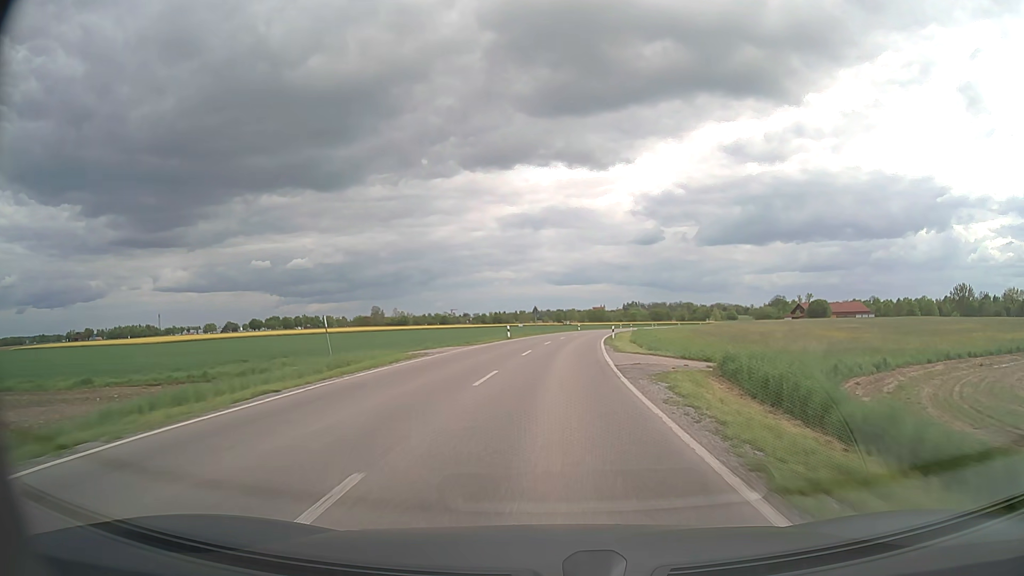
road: secondary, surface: asphalt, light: Day
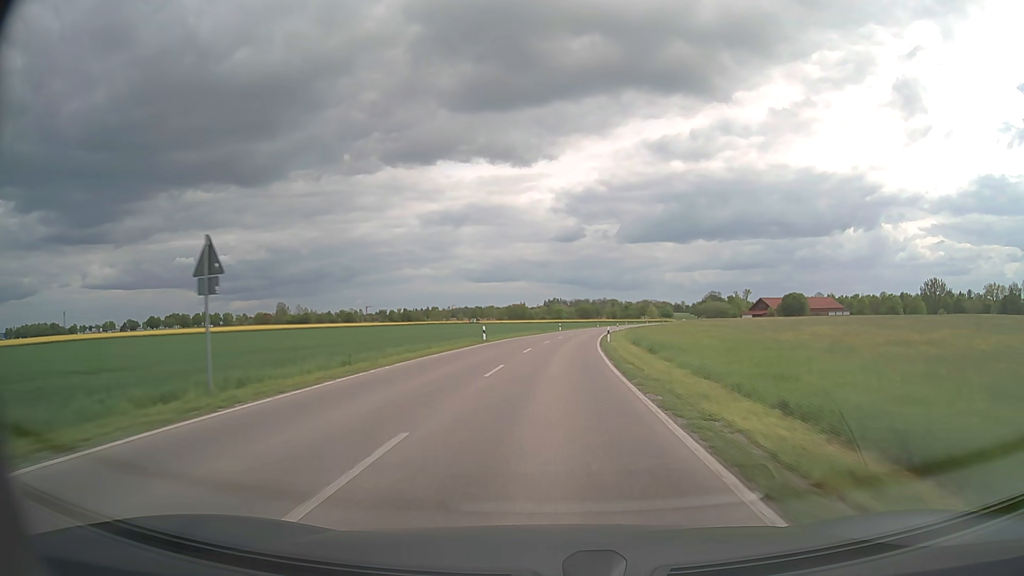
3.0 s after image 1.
(+3.4, +58.0) m; +7°
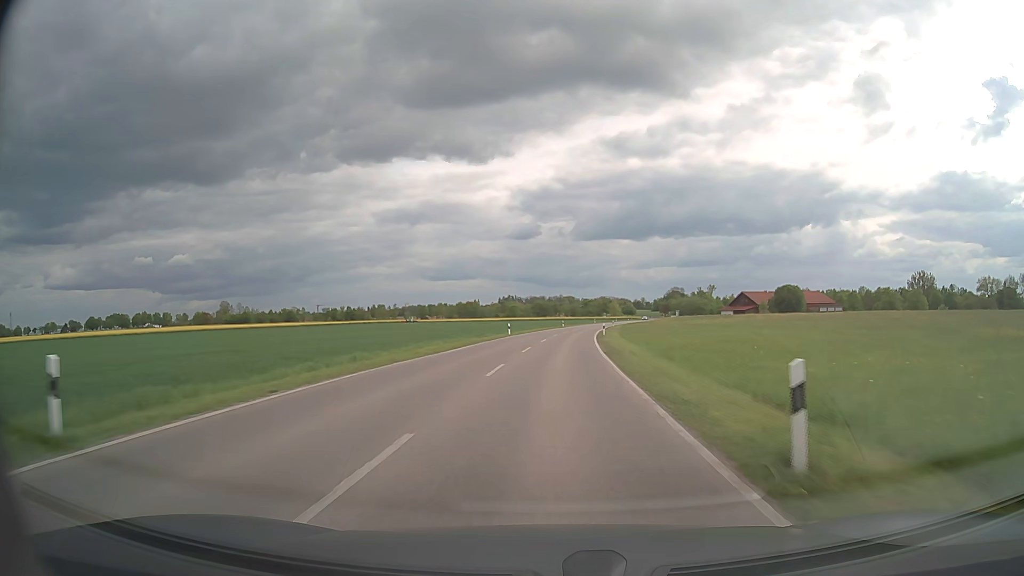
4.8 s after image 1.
(+1.1, +36.2) m; +4°
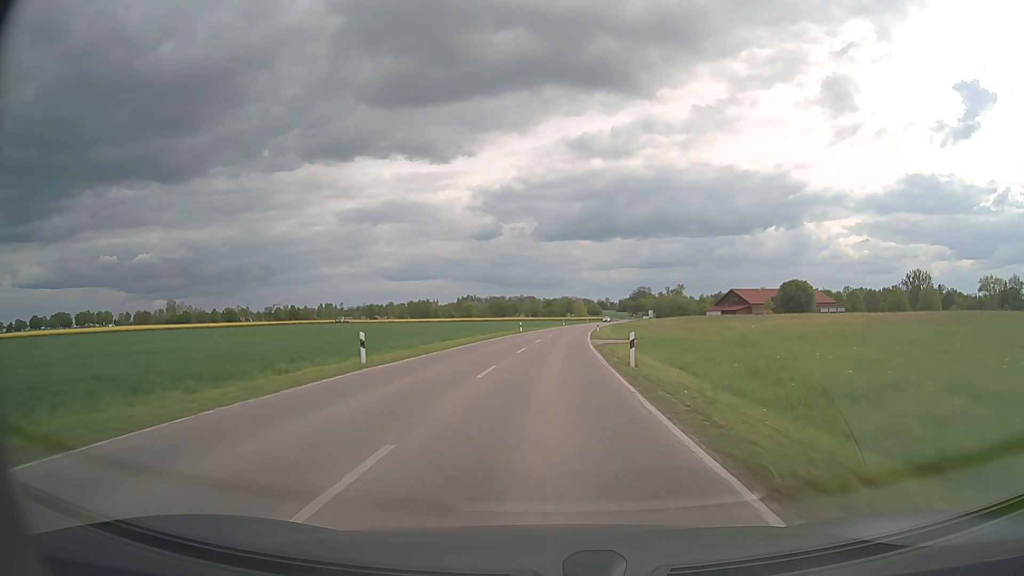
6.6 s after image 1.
(+1.1, +36.7) m; +3°
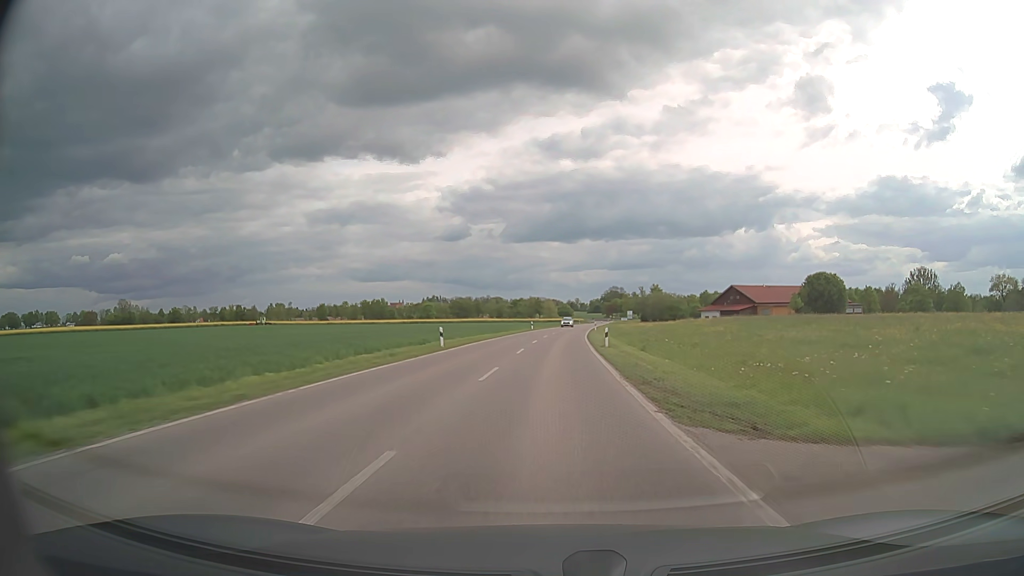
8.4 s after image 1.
(+0.7, +36.7) m; +3°
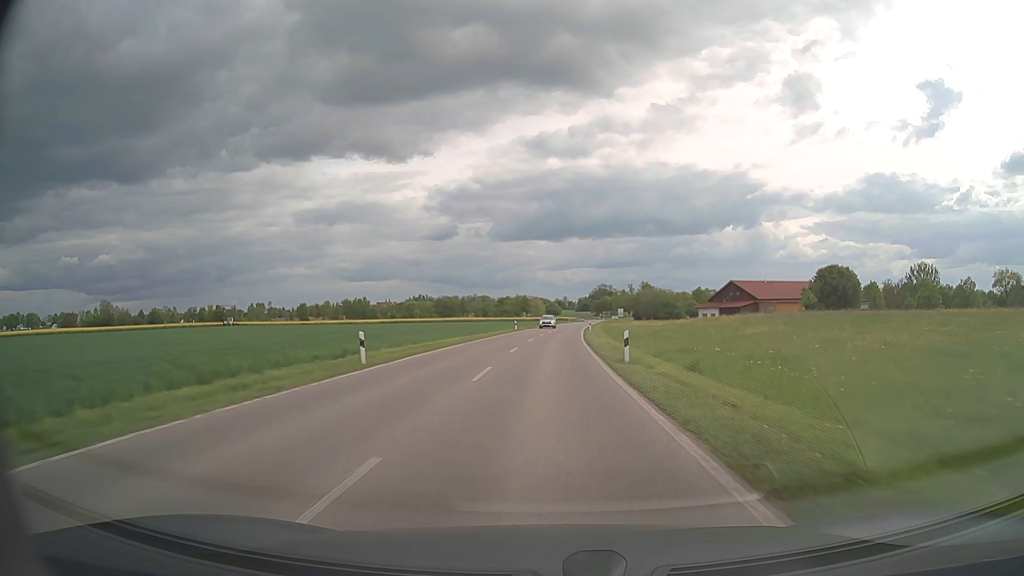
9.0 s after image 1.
(+0.1, +12.2) m; +1°
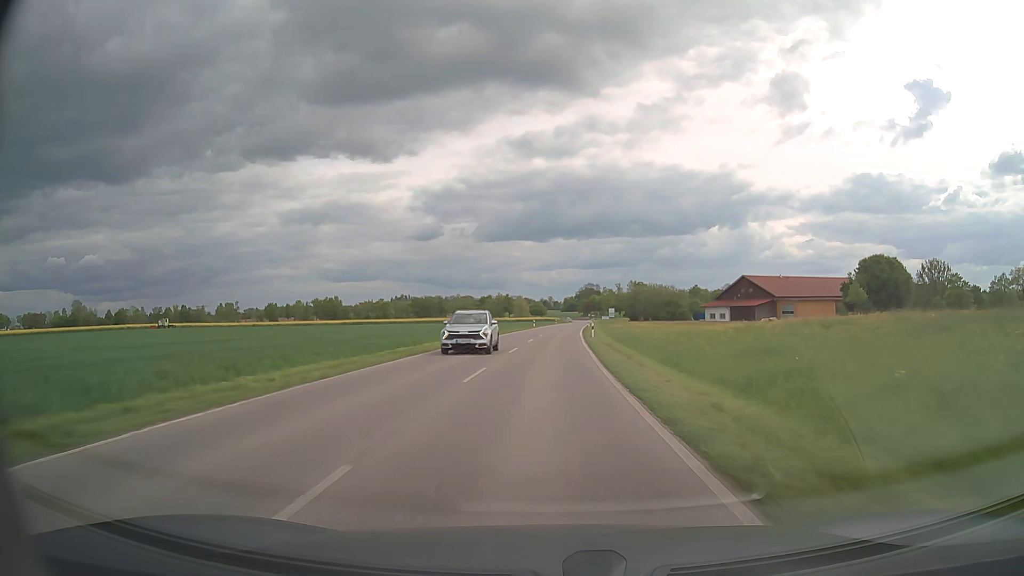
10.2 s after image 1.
(+0.3, +24.4) m; +1°
